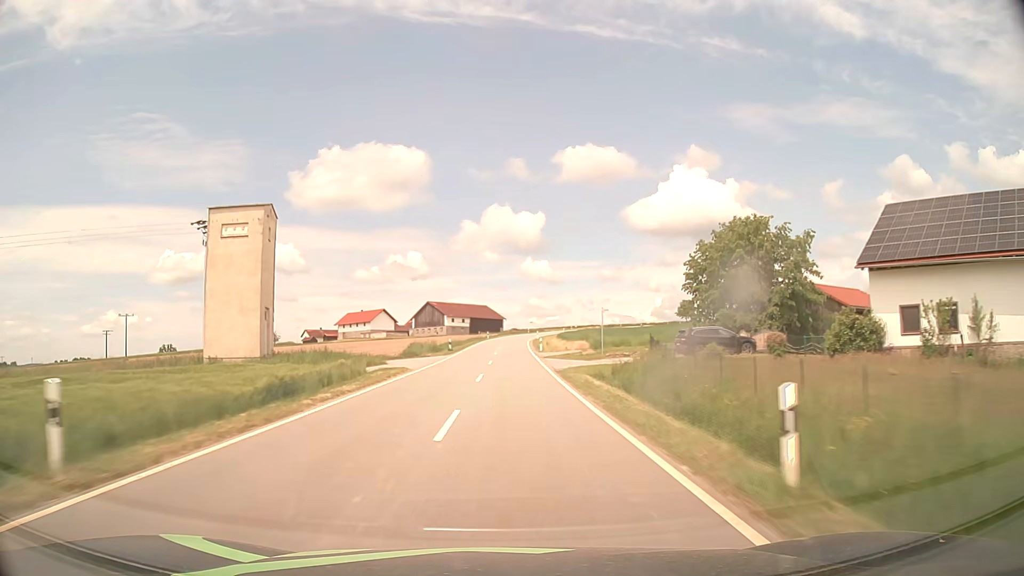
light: Day
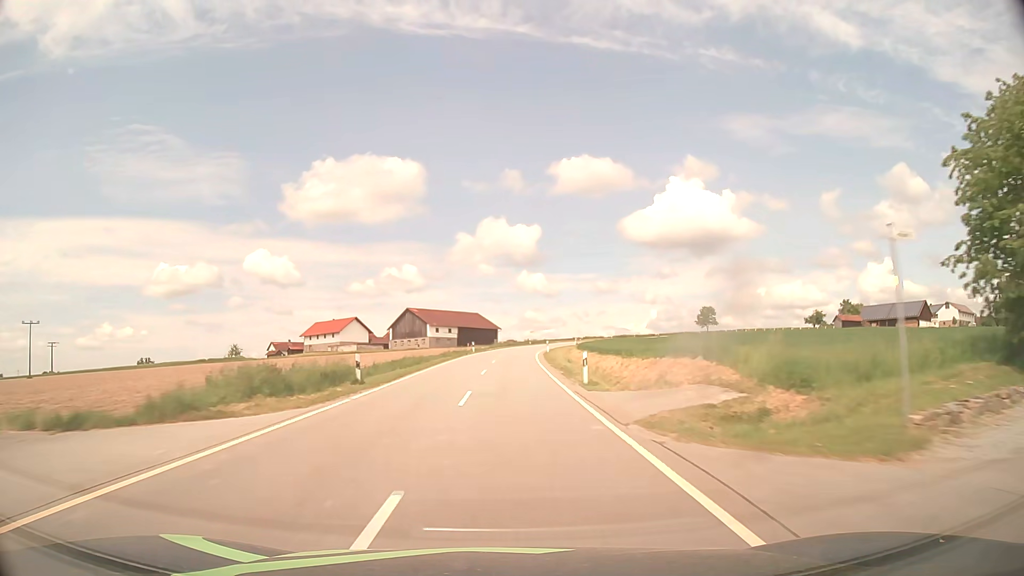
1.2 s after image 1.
(+0.1, +31.4) m; 0°
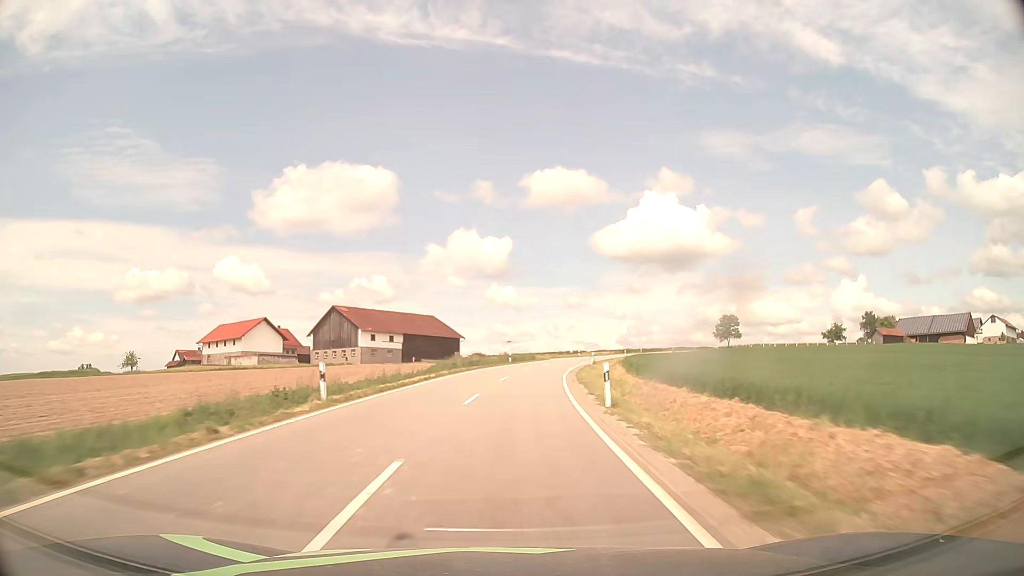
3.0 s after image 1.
(+0.6, +46.8) m; +2°
(0, +10) (+1, +20) (+1, +30) (+2, +40) (+4, +50) (+5, +60) (+7, +69) (+10, +79) (+12, +89) (+15, +98) m
